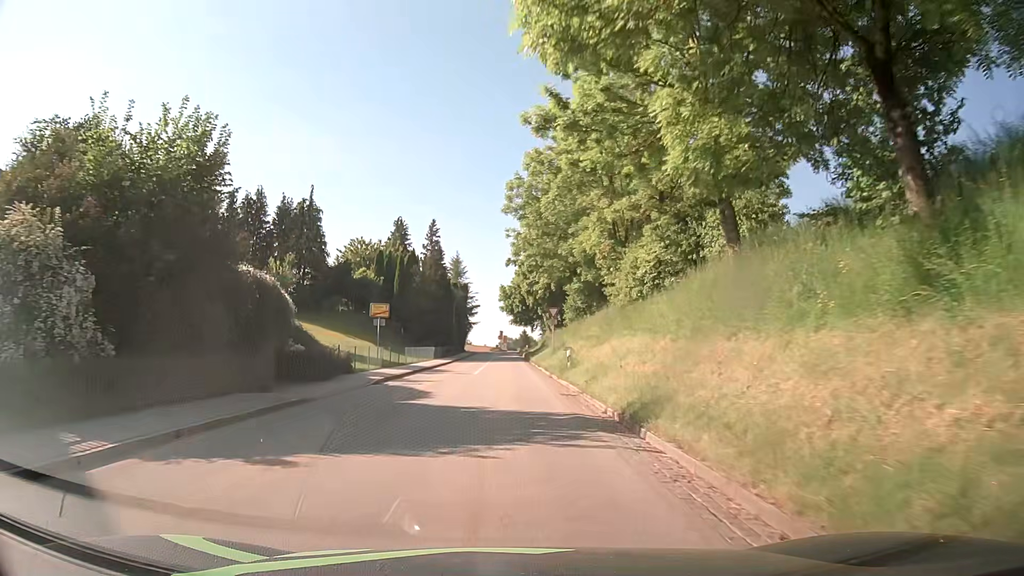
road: tertiary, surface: asphalt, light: Day
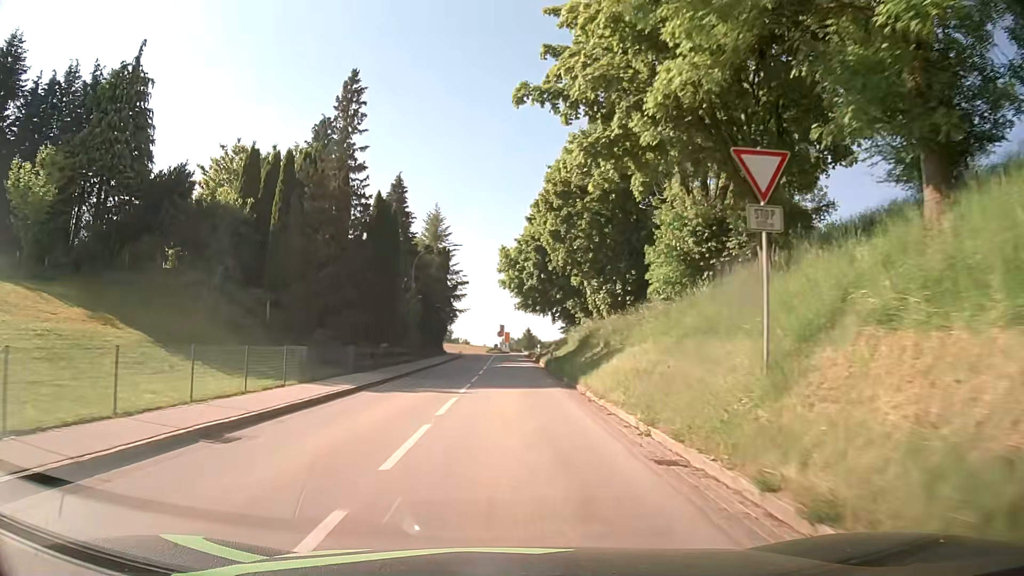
(-0.3, +37.8) m; 0°
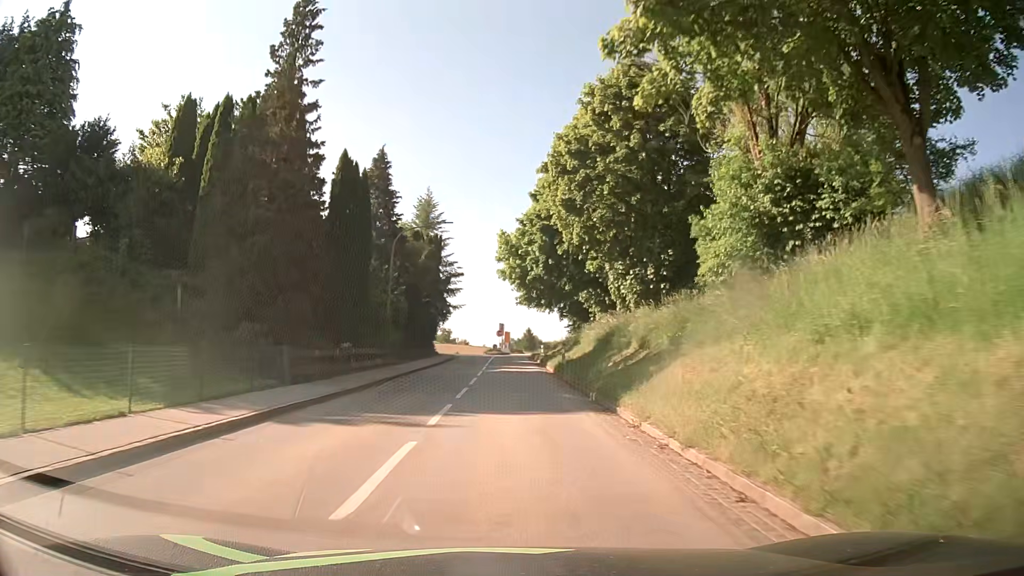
(0.0, +8.0) m; 0°
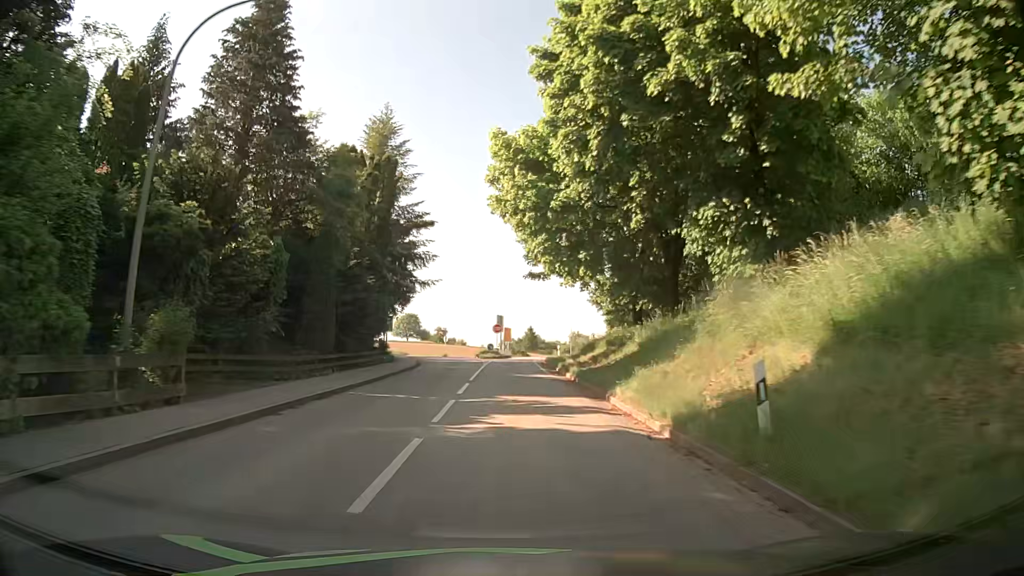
(0.0, +24.2) m; 0°
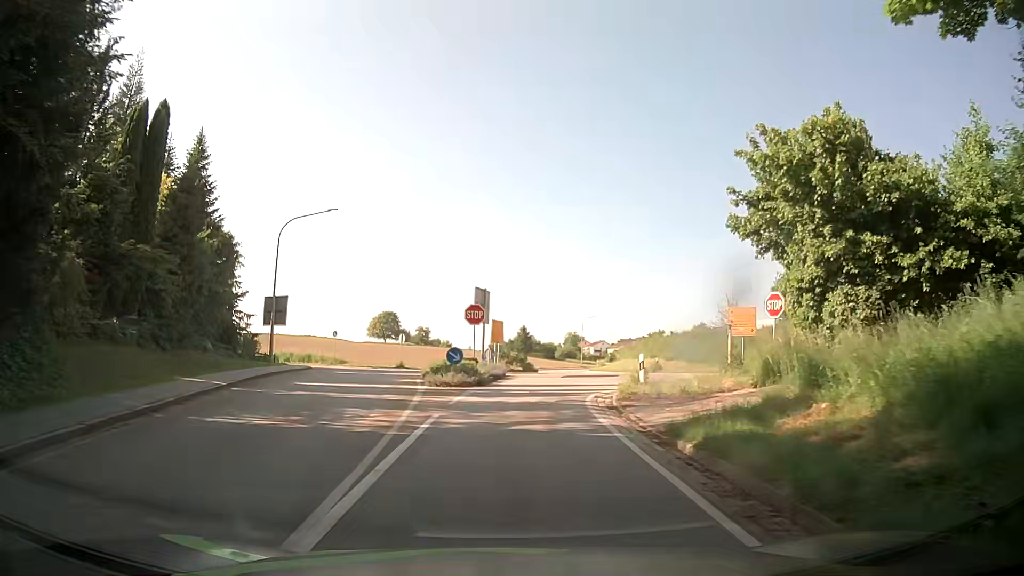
(+0.4, +34.4) m; +2°
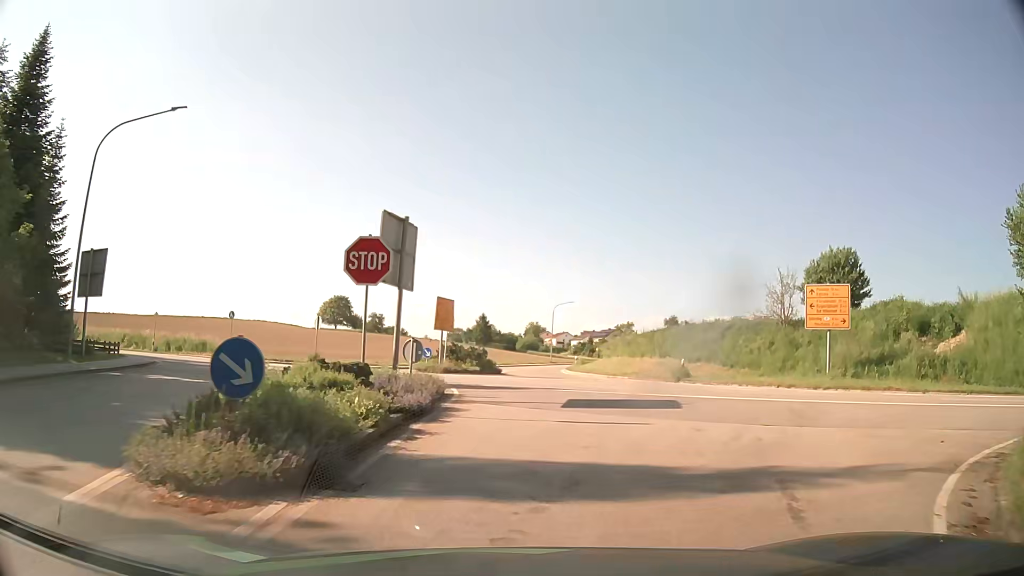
(+0.3, +16.6) m; +3°
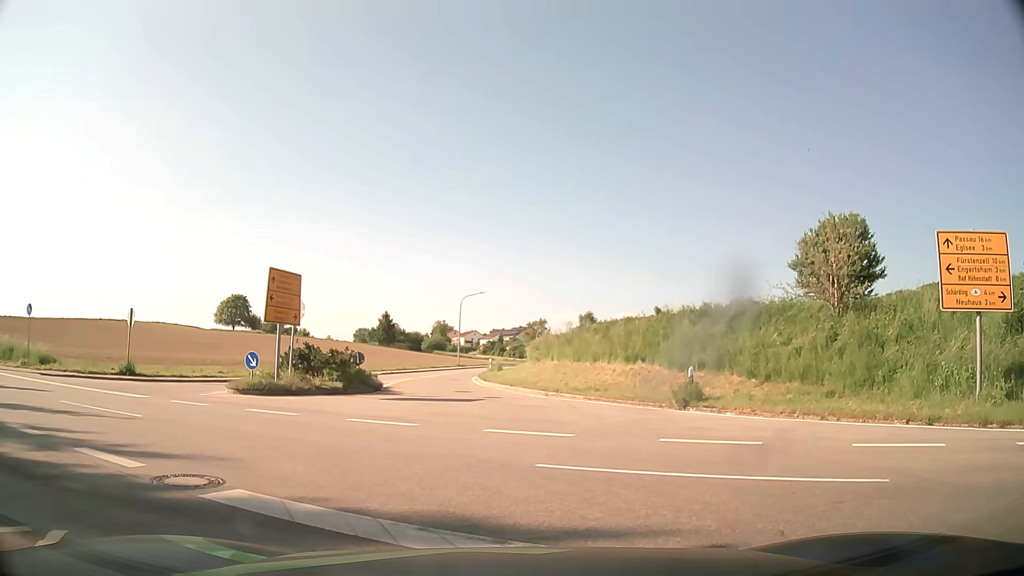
(+0.8, +14.1) m; +9°
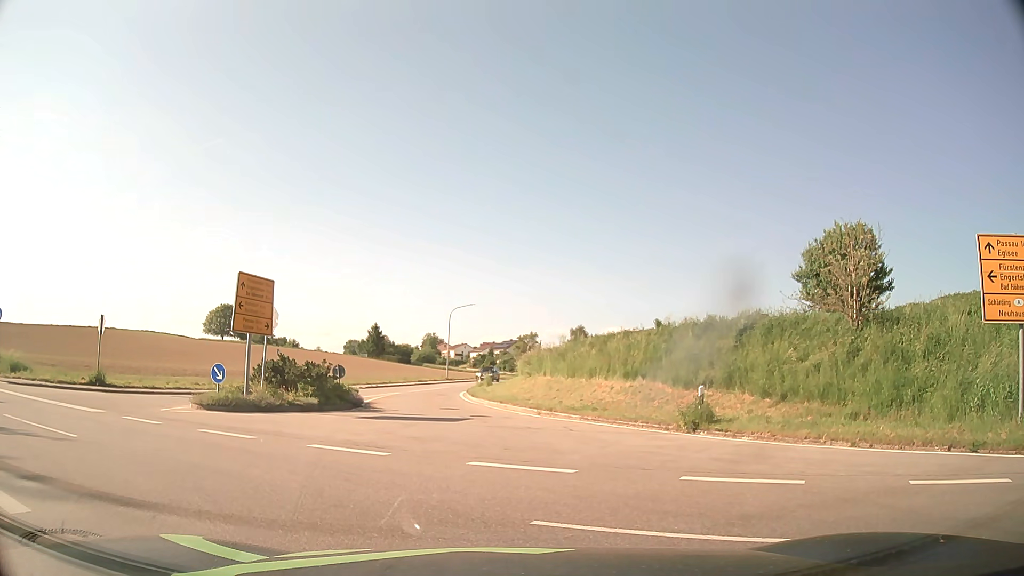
(0.0, +1.9) m; -2°
